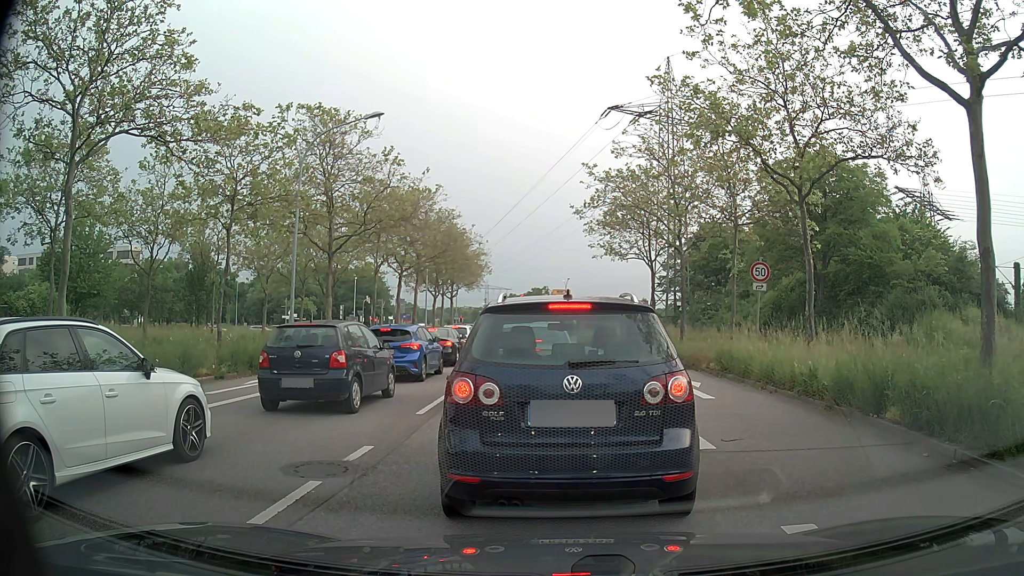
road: primary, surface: asphalt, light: Day
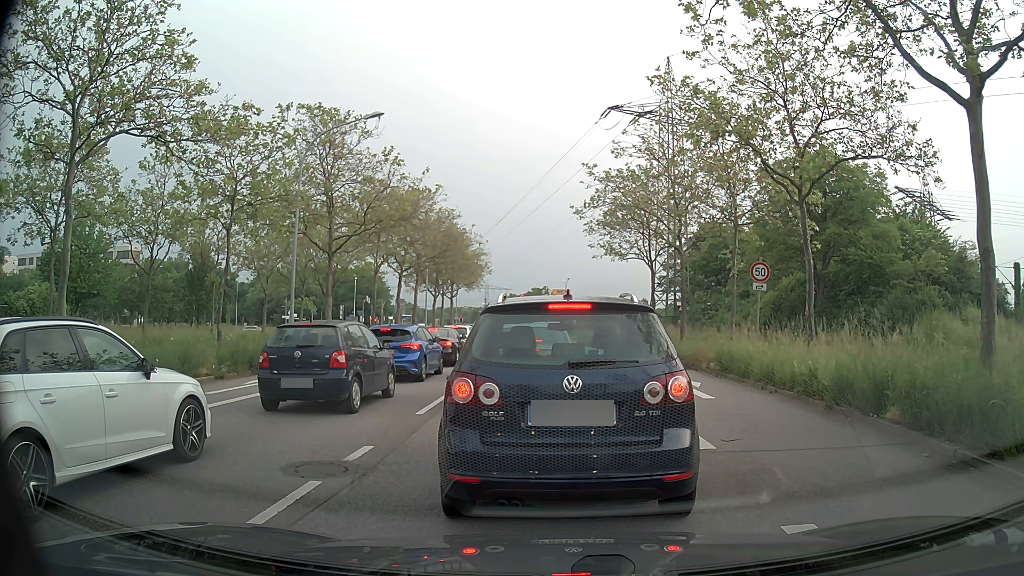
(0.0, 0.0) m; 0°
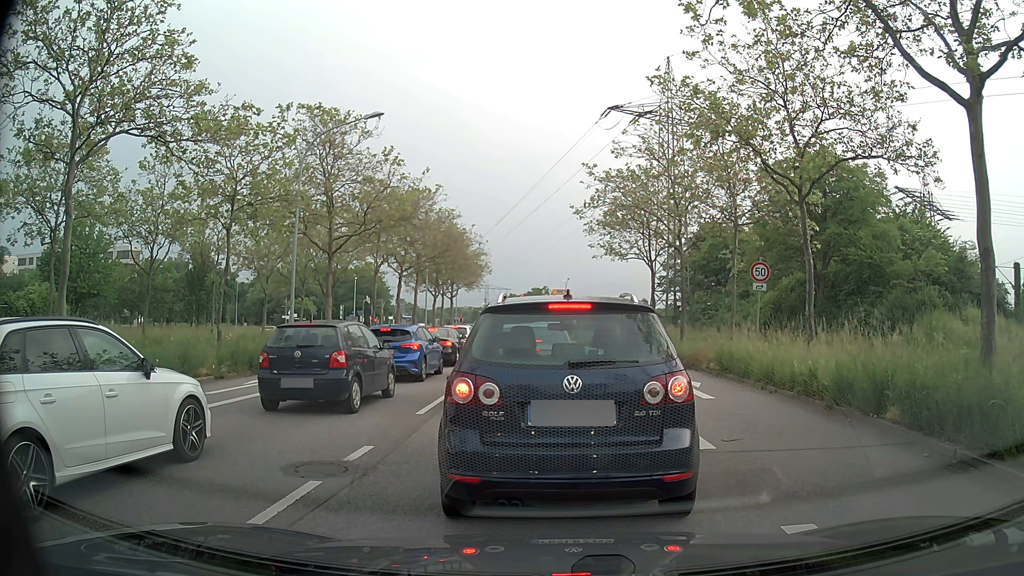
(0.0, 0.0) m; 0°
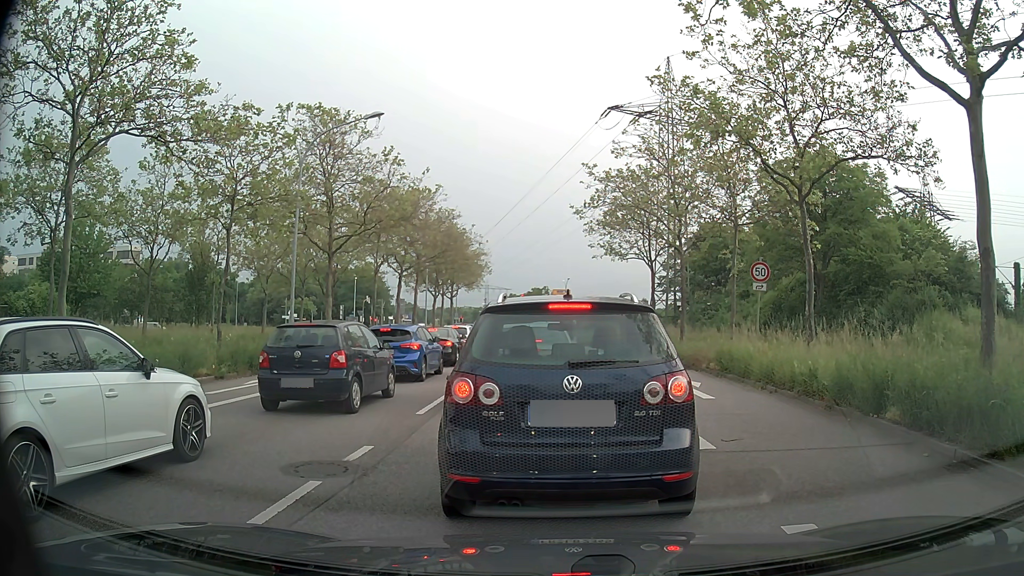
(0.0, 0.0) m; 0°
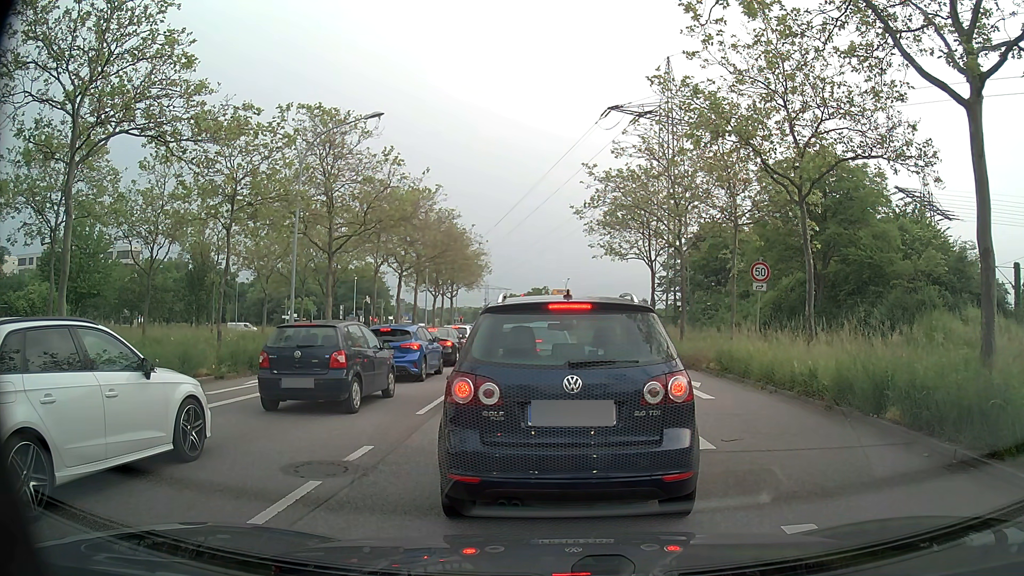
(0.0, 0.0) m; 0°
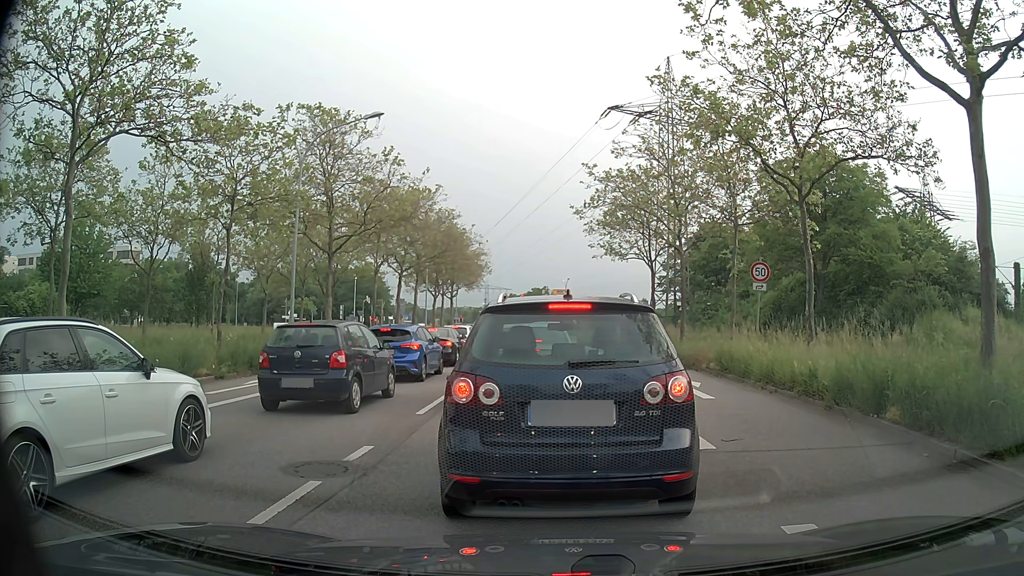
(0.0, 0.0) m; 0°
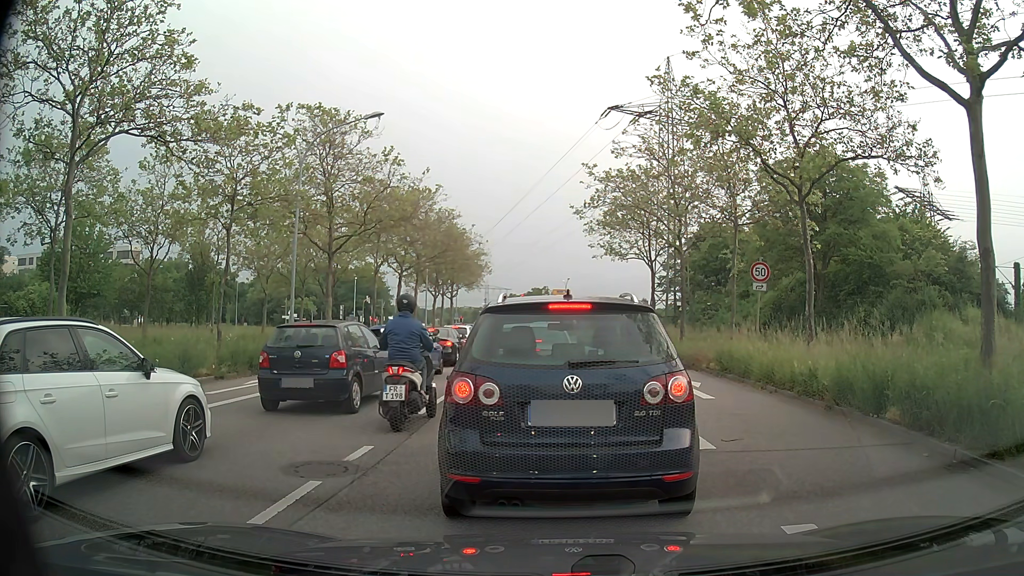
(0.0, 0.0) m; 0°
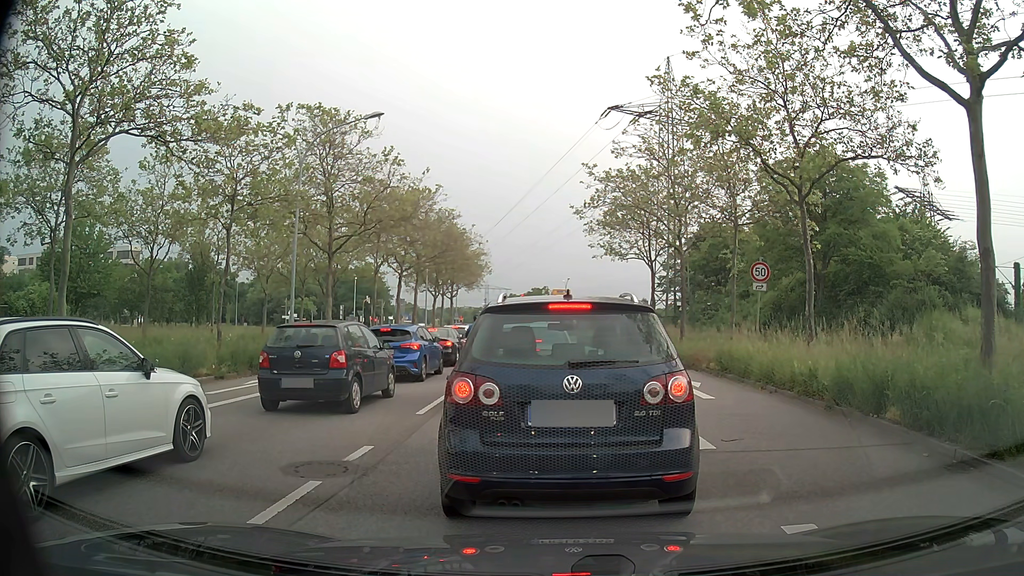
(0.0, 0.0) m; 0°
